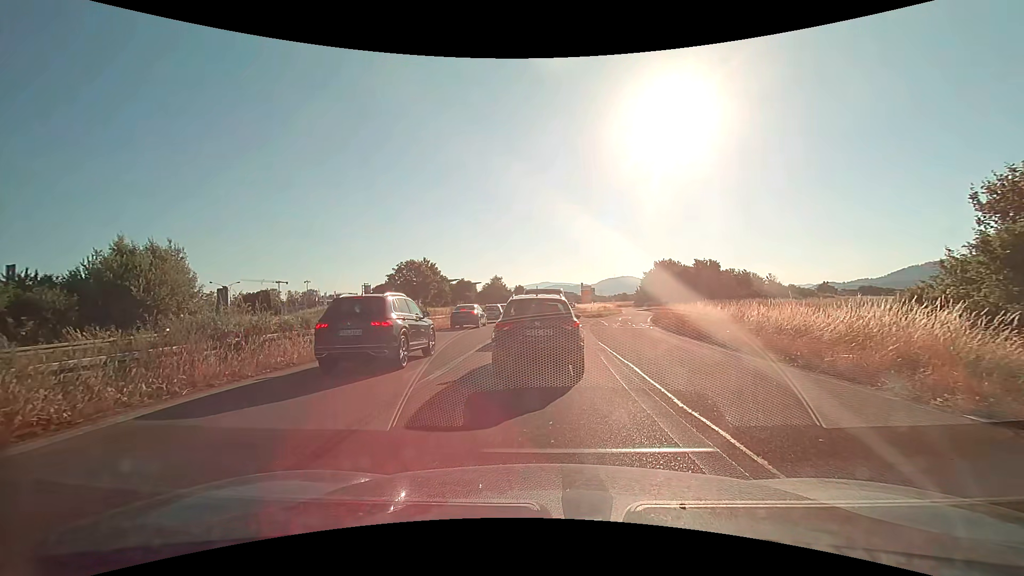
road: trunk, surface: asphalt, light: Day
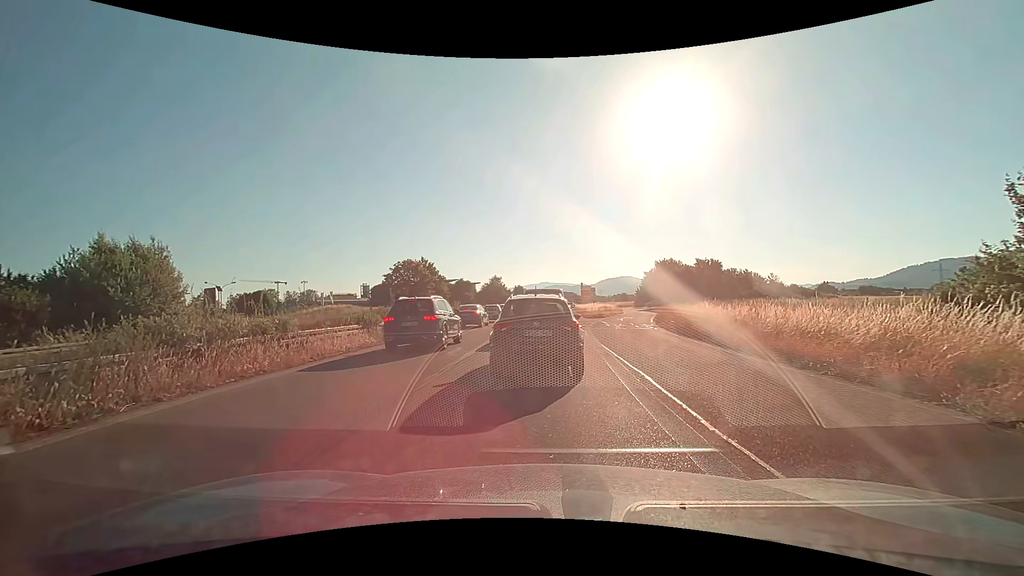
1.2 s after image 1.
(0.0, +1.2) m; 0°
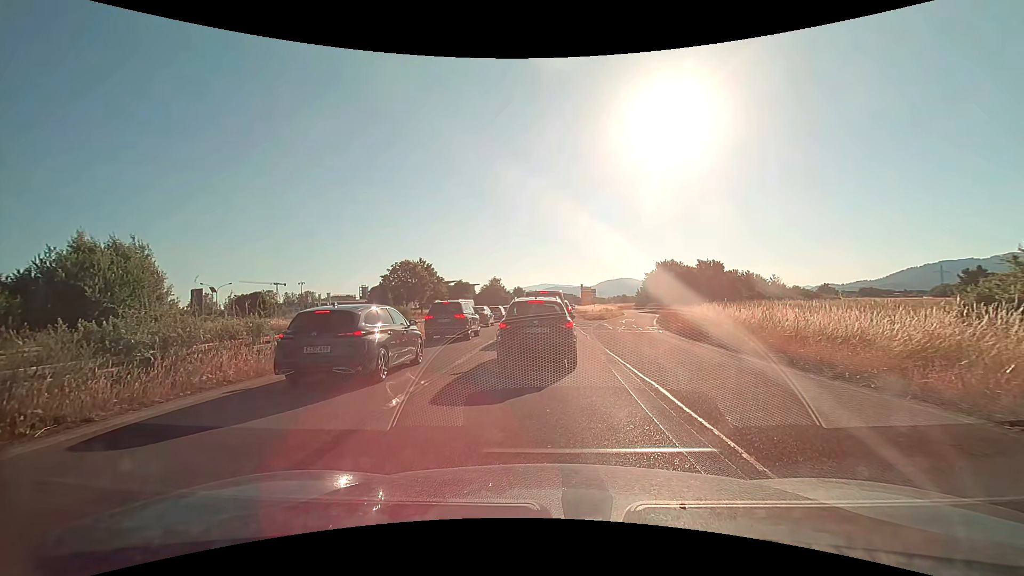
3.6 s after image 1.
(0.0, +1.2) m; 0°
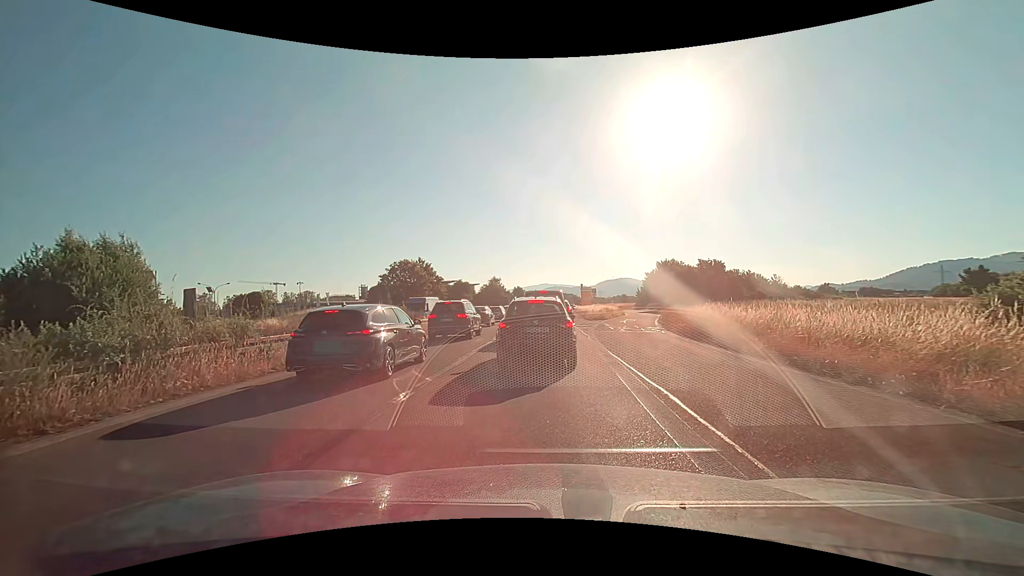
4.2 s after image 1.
(0.0, +0.6) m; 0°
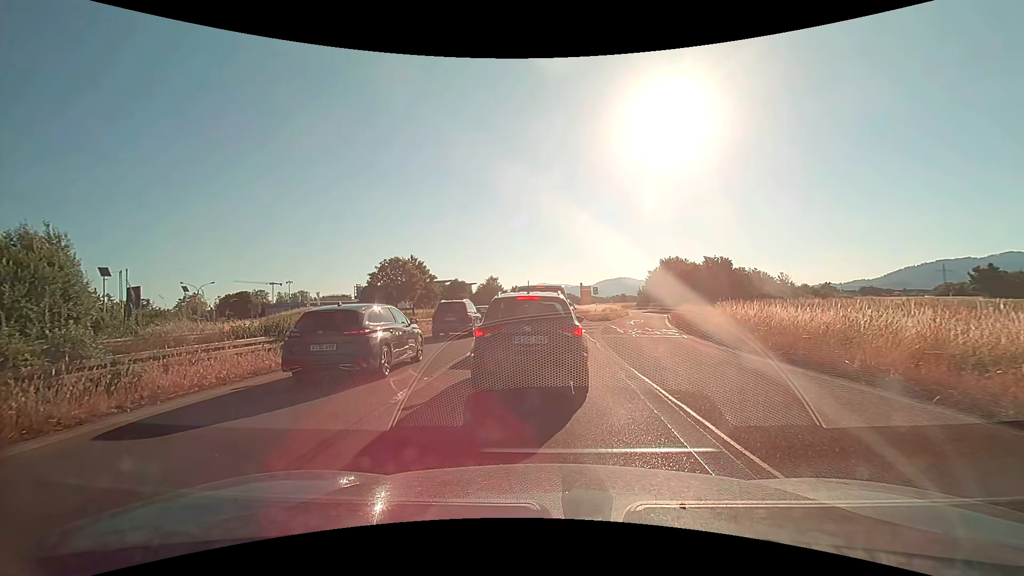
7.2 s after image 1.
(+0.1, +4.1) m; +1°
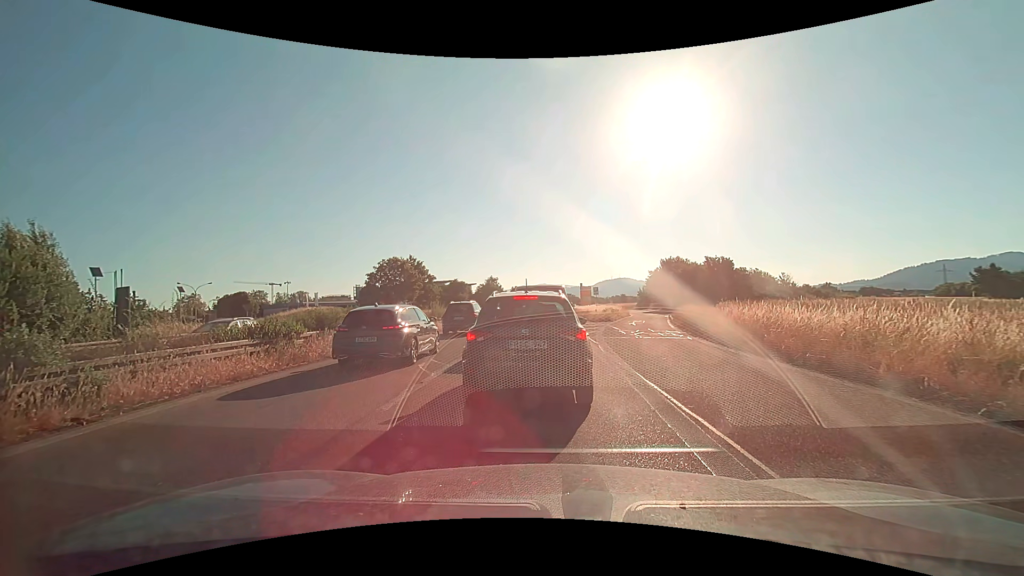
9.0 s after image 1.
(0.0, +0.7) m; 0°
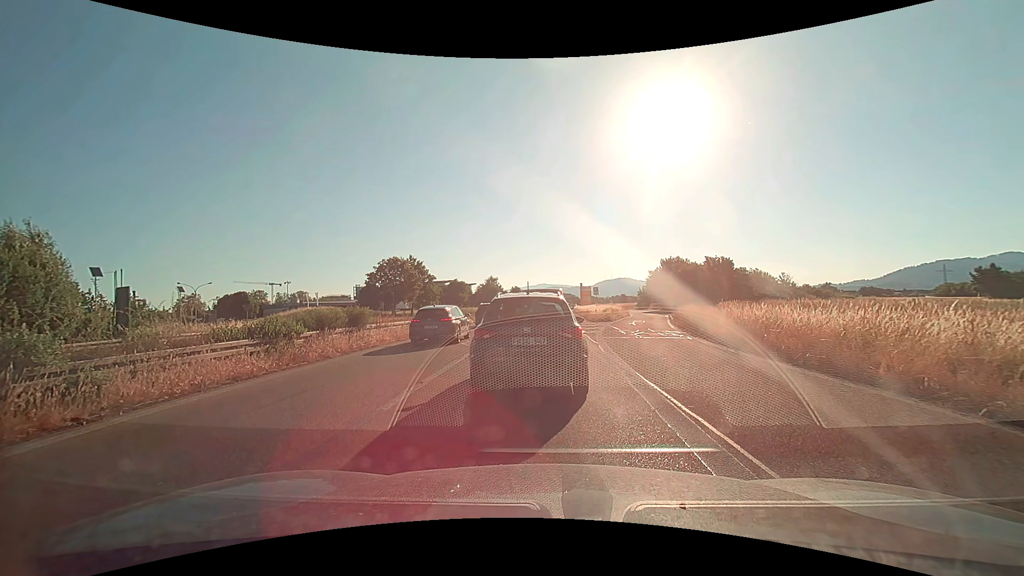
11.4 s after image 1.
(0.0, 0.0) m; 0°
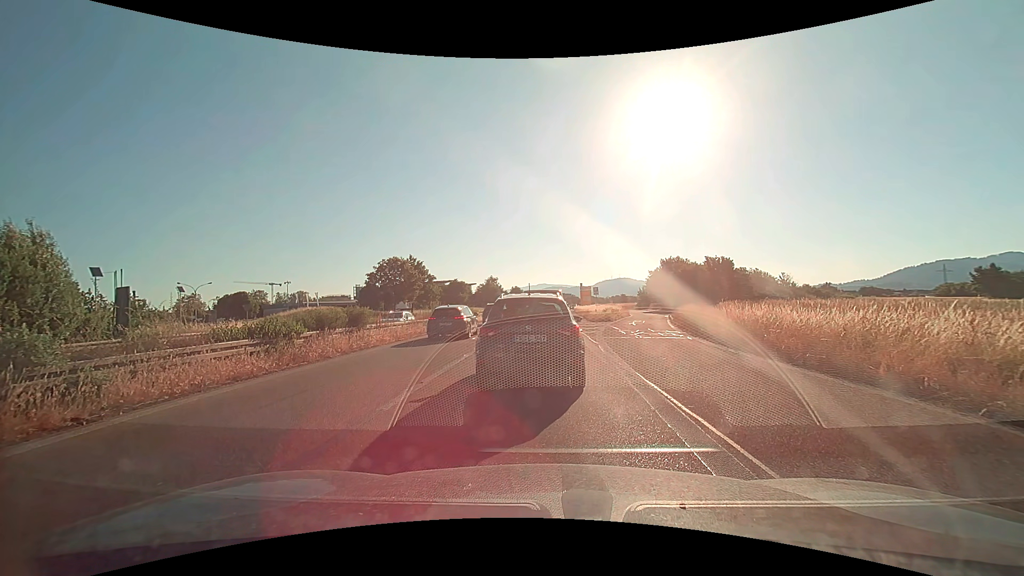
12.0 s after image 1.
(0.0, 0.0) m; 0°
